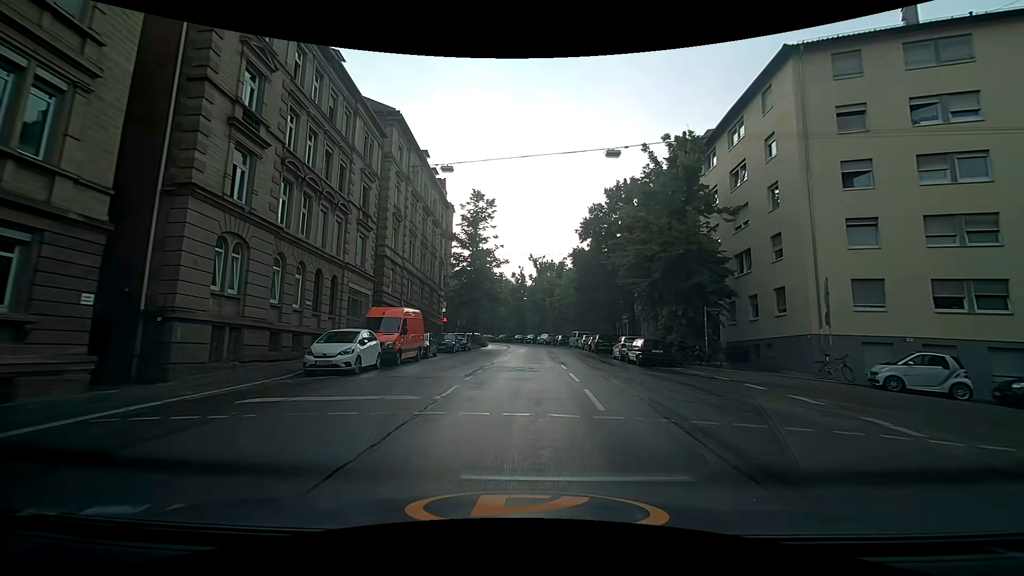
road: secondary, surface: asphalt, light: Day
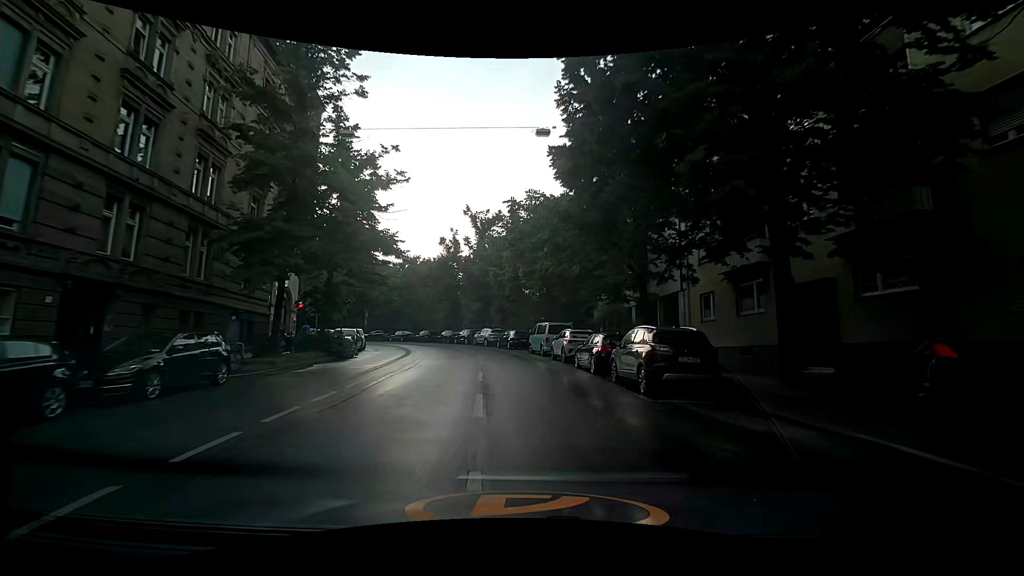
(+1.8, +30.4) m; +5°
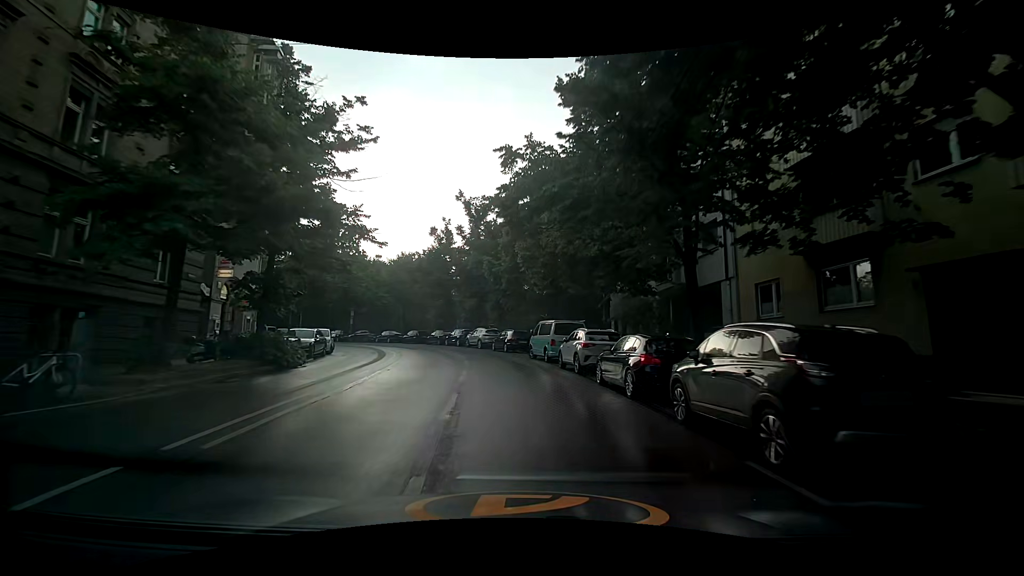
(0.0, +6.1) m; +1°
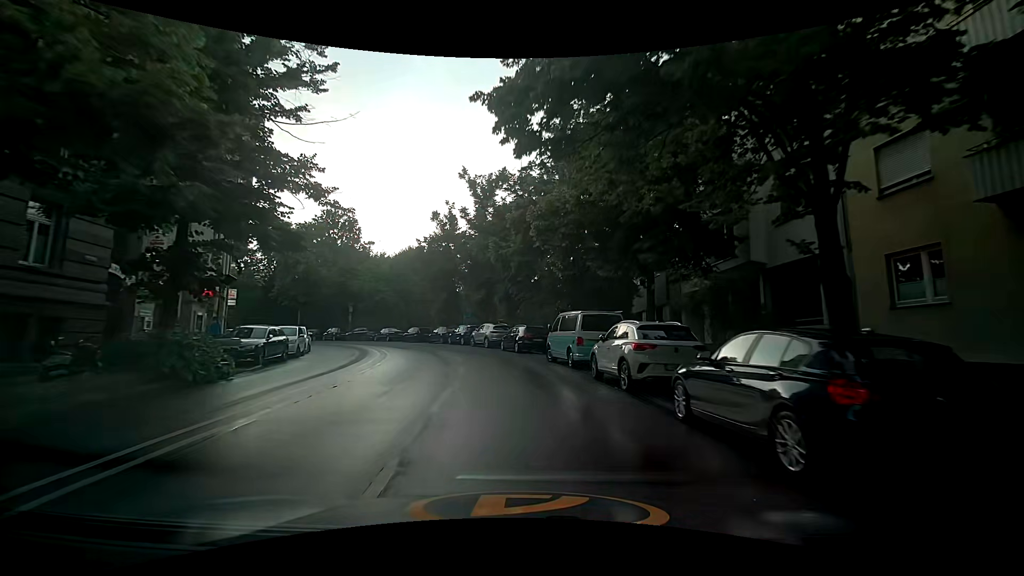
(-0.1, +6.1) m; -1°
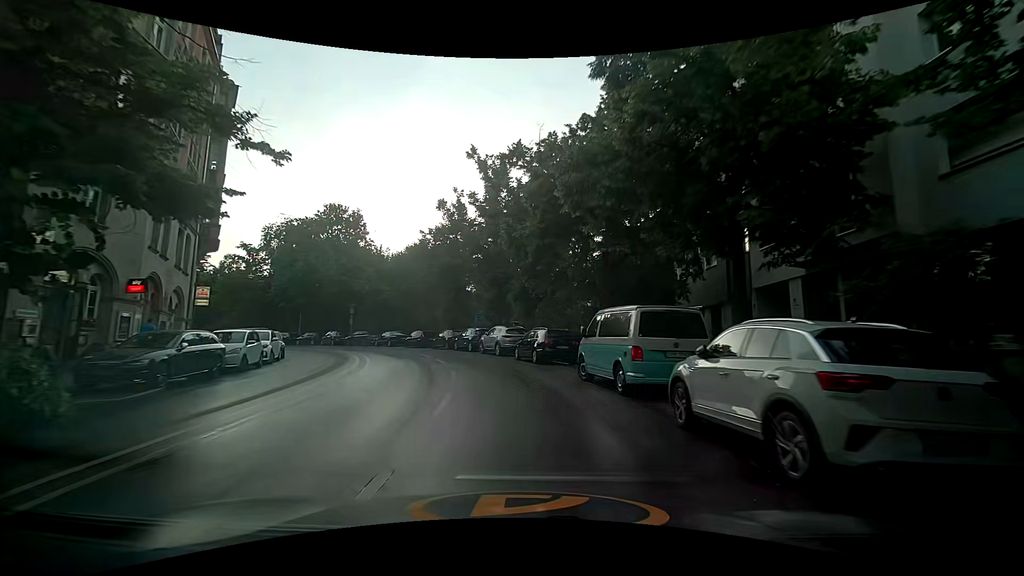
(-0.1, +6.1) m; -3°
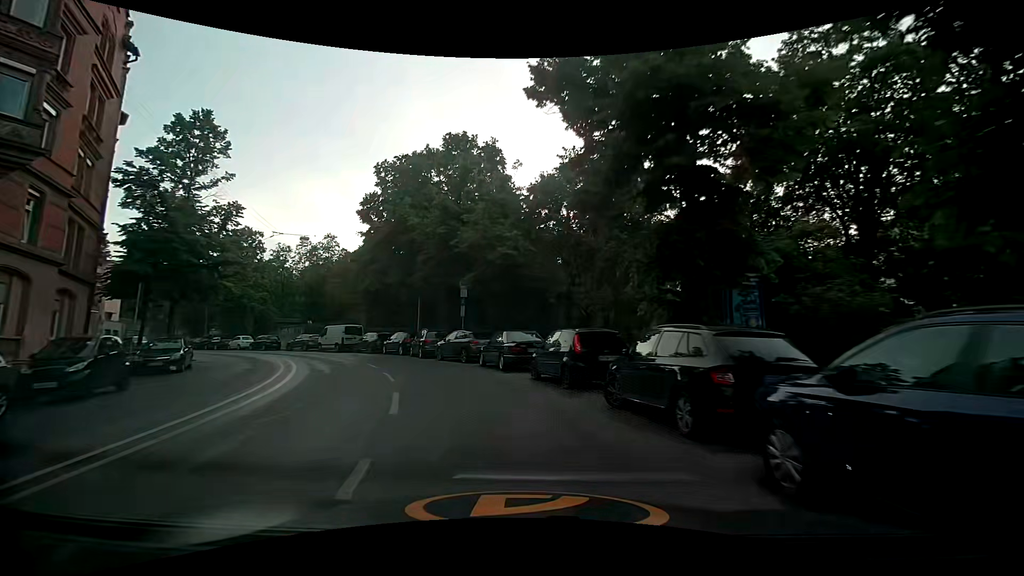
(-3.8, +29.9) m; -21°
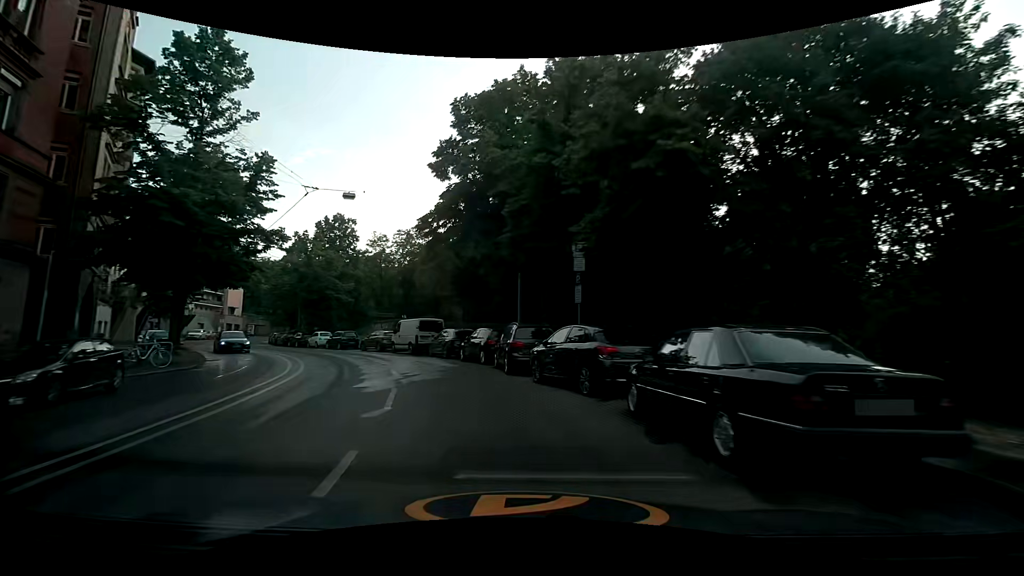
(-1.1, +12.0) m; -11°
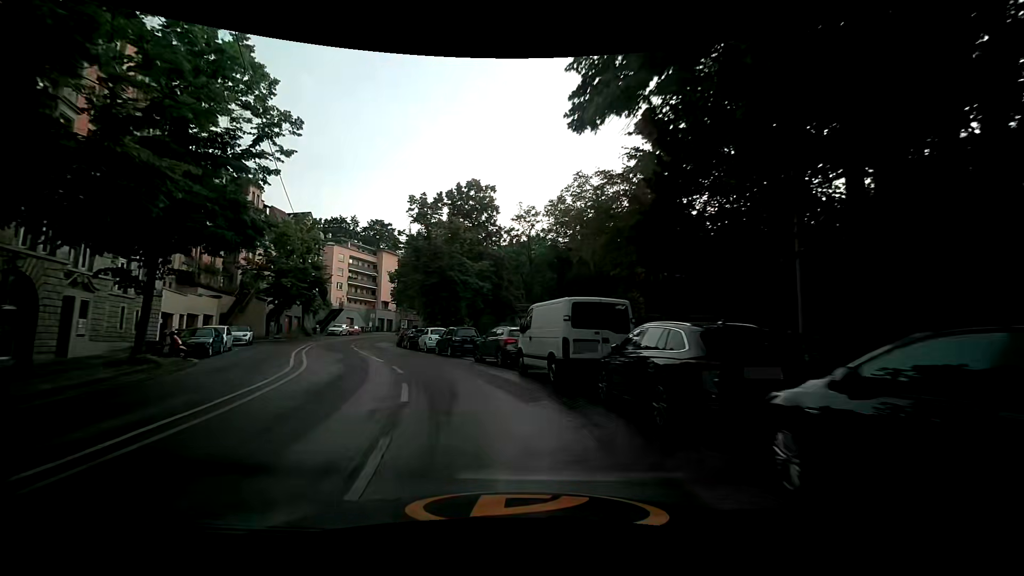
(-3.2, +17.9) m; -19°
(-1, +10) (-4, +20) (-8, +29) (-11, +38) (-15, +47) (-17, +57) (-18, +67) (-18, +77) (-18, +87) (-16, +97) m
